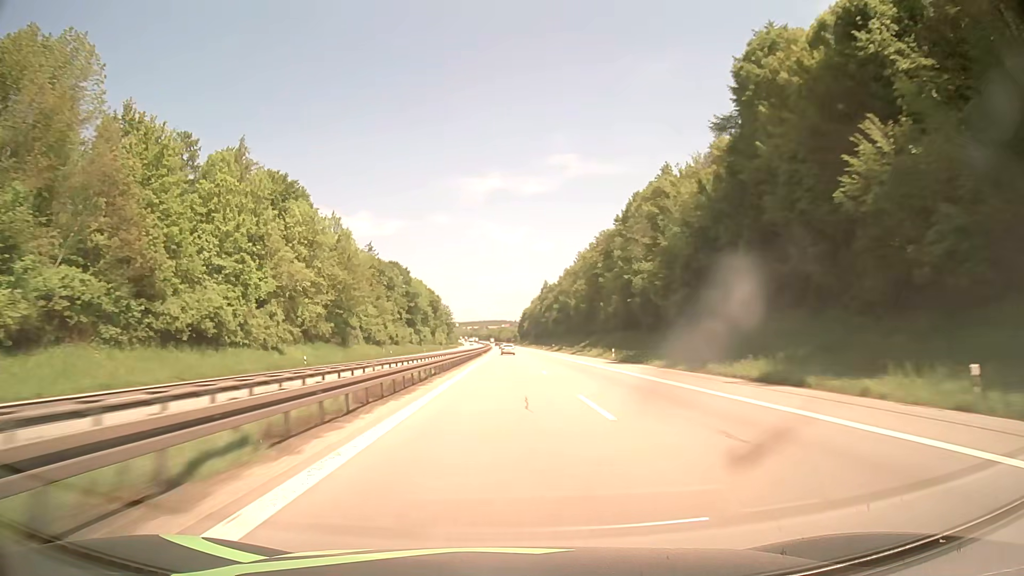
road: motorway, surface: asphalt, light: Day
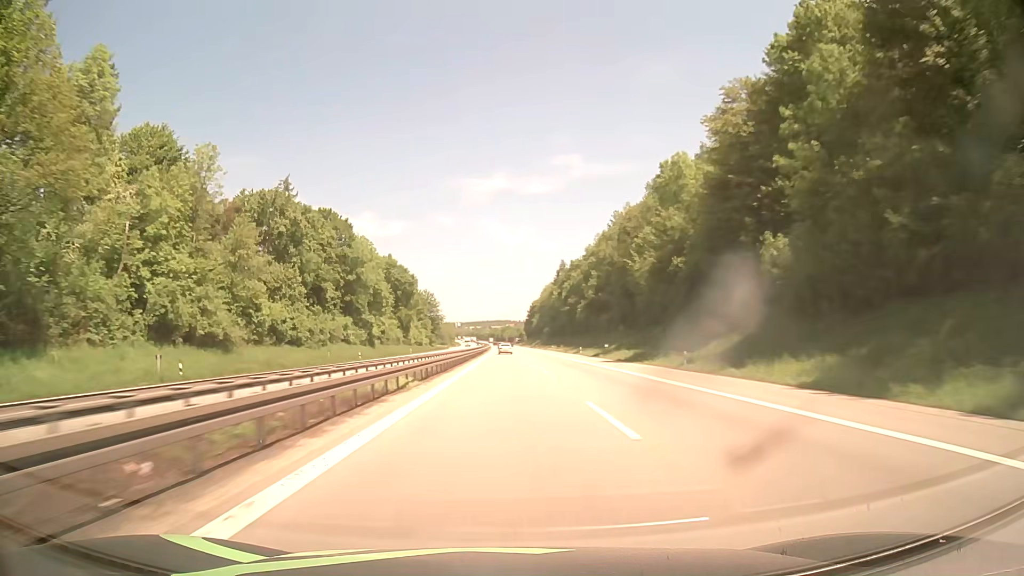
(-0.1, +75.1) m; 0°
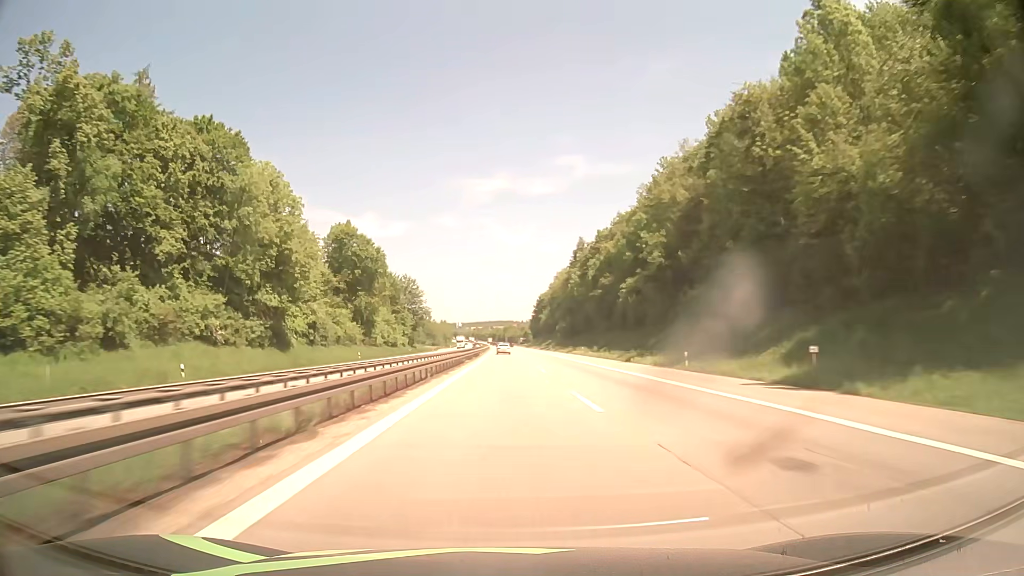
(-0.2, +50.3) m; 0°
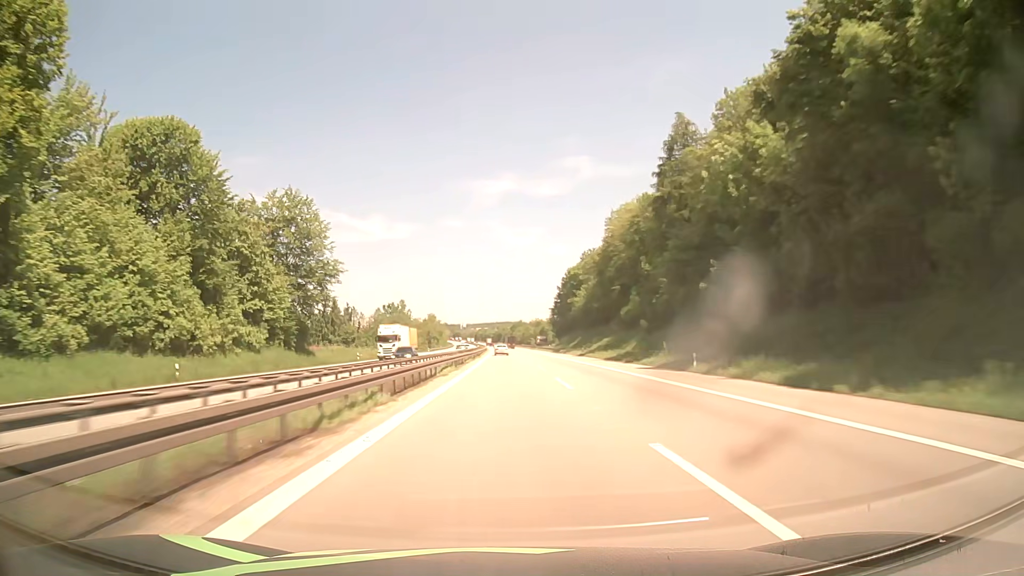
(-0.5, +101.0) m; -1°
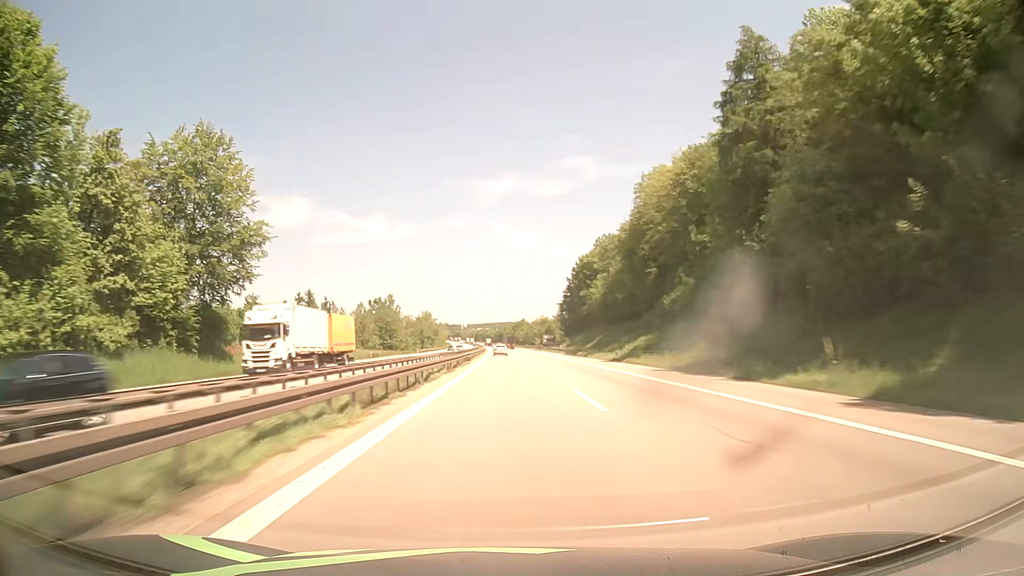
(0.0, +25.3) m; 0°
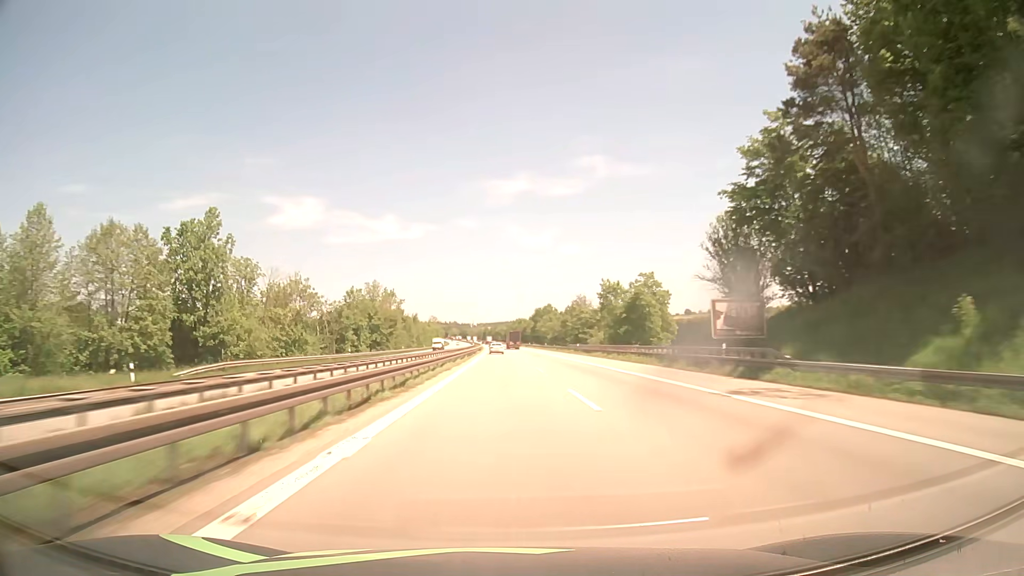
(-1.1, +126.7) m; -1°
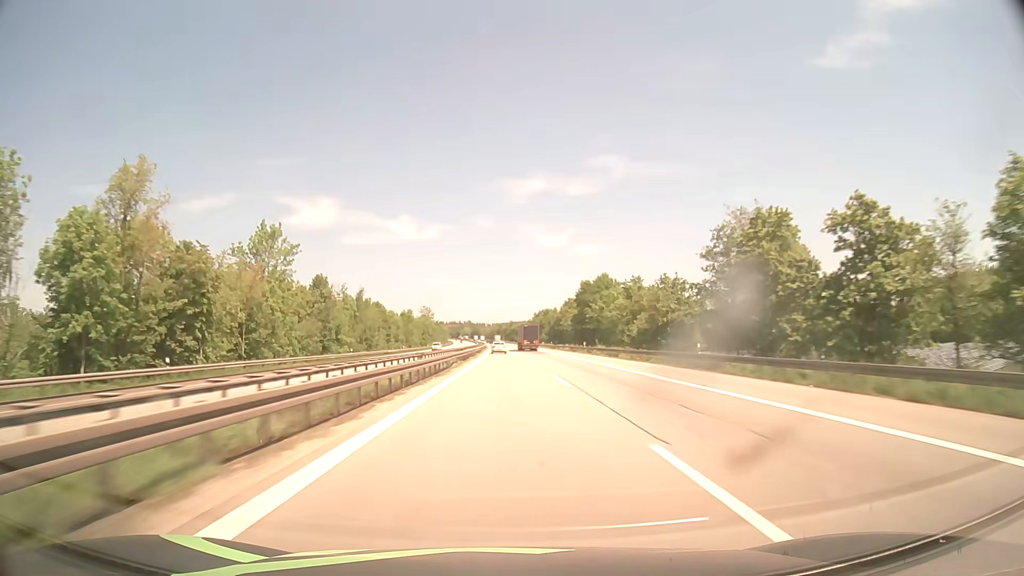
(-1.0, +101.2) m; -1°
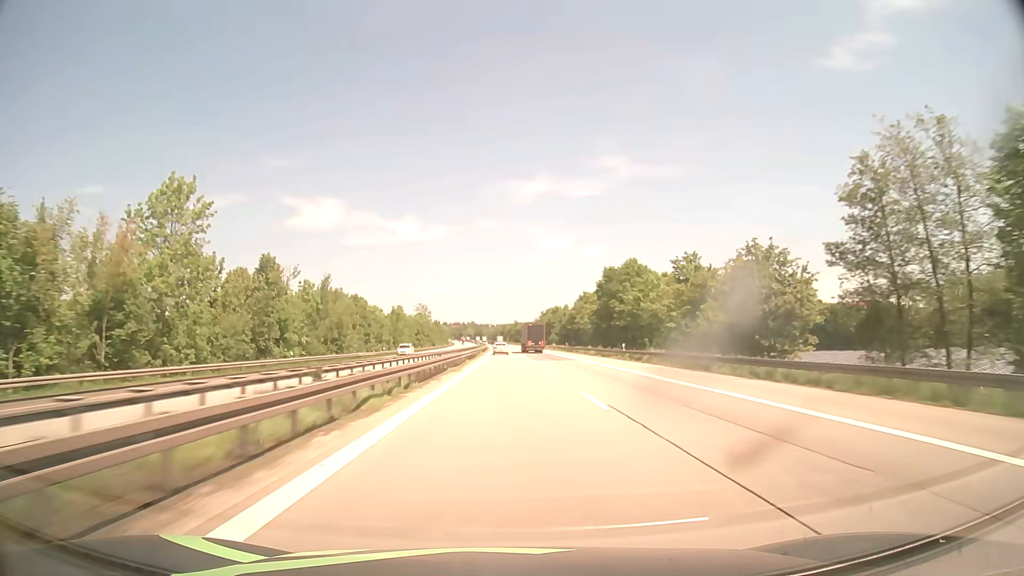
(-0.1, +25.1) m; 0°
(0, +10) (0, +20) (0, +30) (0, +40) (0, +50) (0, +60) (0, +70) (0, +80) (0, +90) (-1, +100) m
